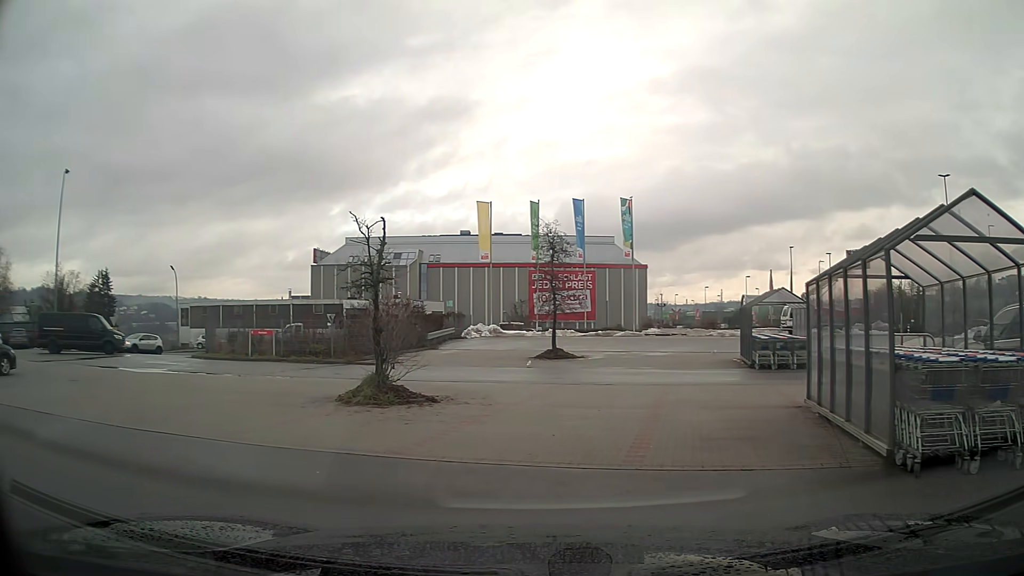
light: Day
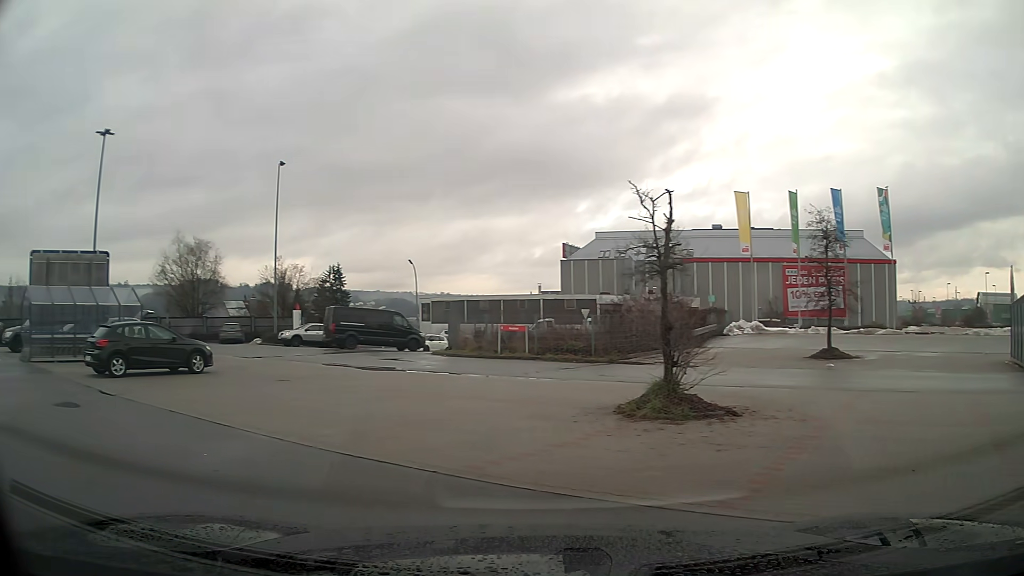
(-0.5, +2.4) m; -23°
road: service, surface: asphalt
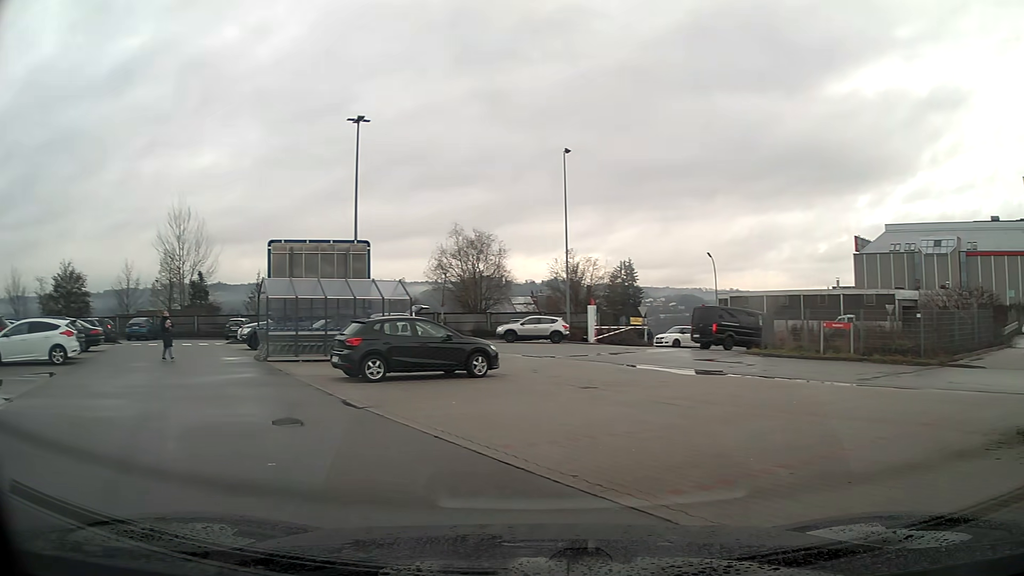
(-0.6, +3.1) m; -23°
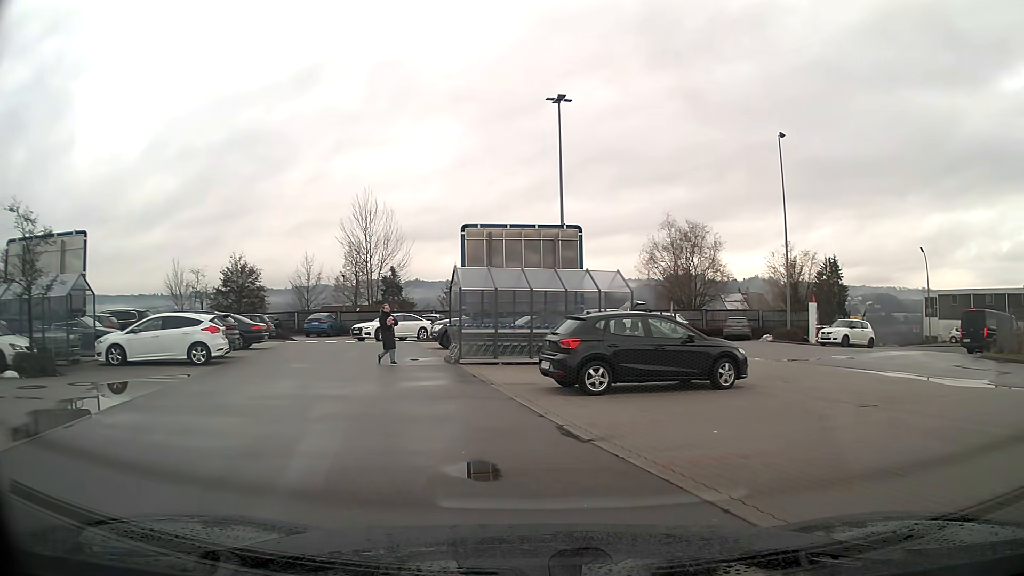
(-0.5, +3.3) m; -15°
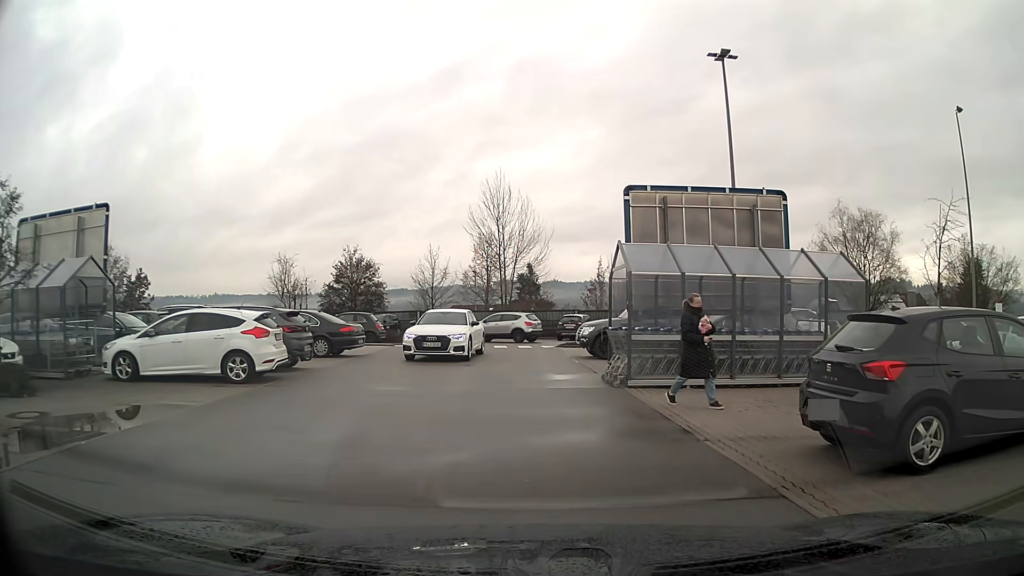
(-0.7, +6.2) m; -10°
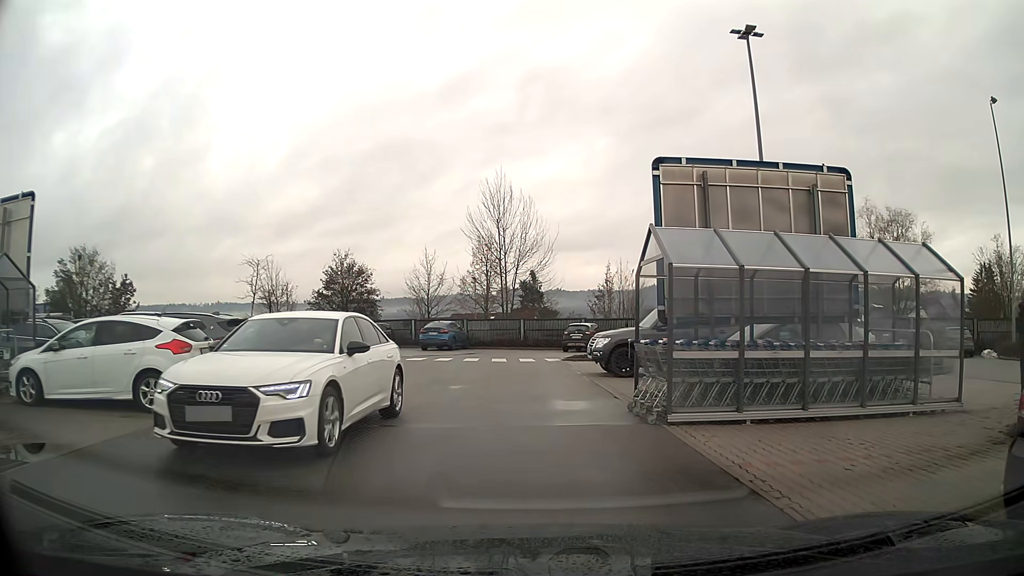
(0.0, +3.4) m; -1°
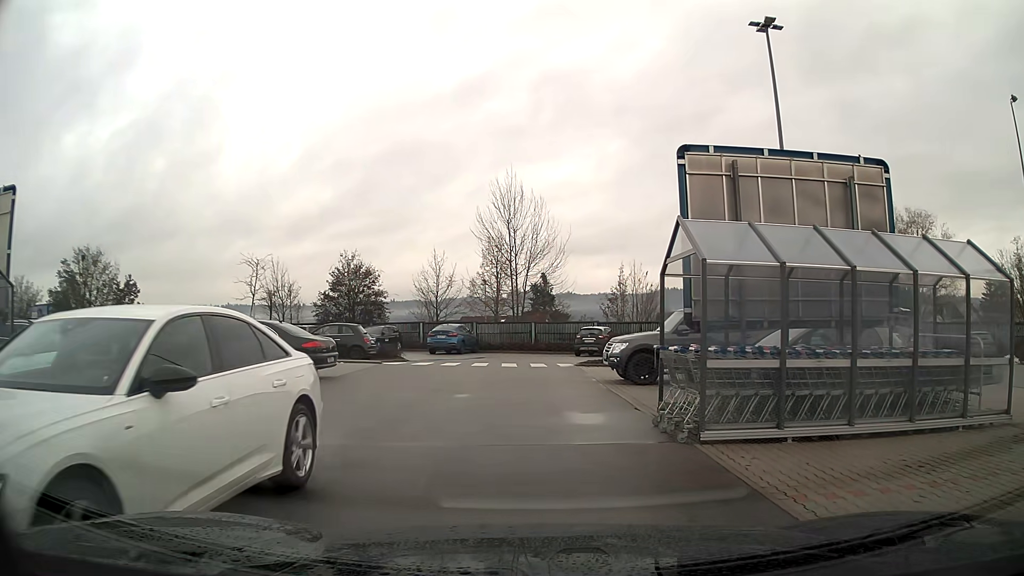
(0.0, +1.2) m; -1°
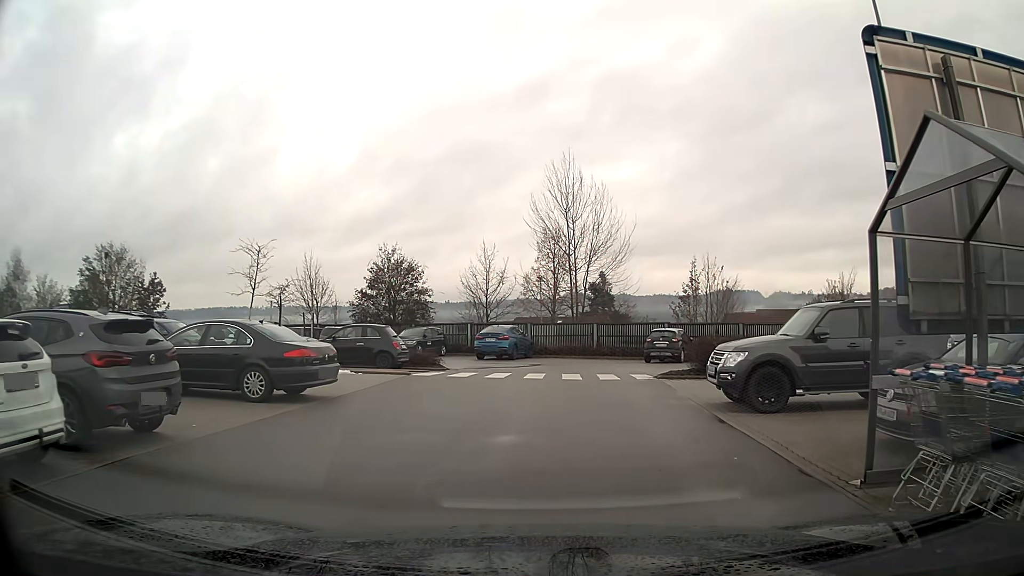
(-0.2, +4.9) m; -4°
(0, +10) (+1, +20) (+9, +23) (+15, +16) (+19, +7) (+29, +7) (+39, +7) (+48, +3) (+52, -6) (+55, -16) m
